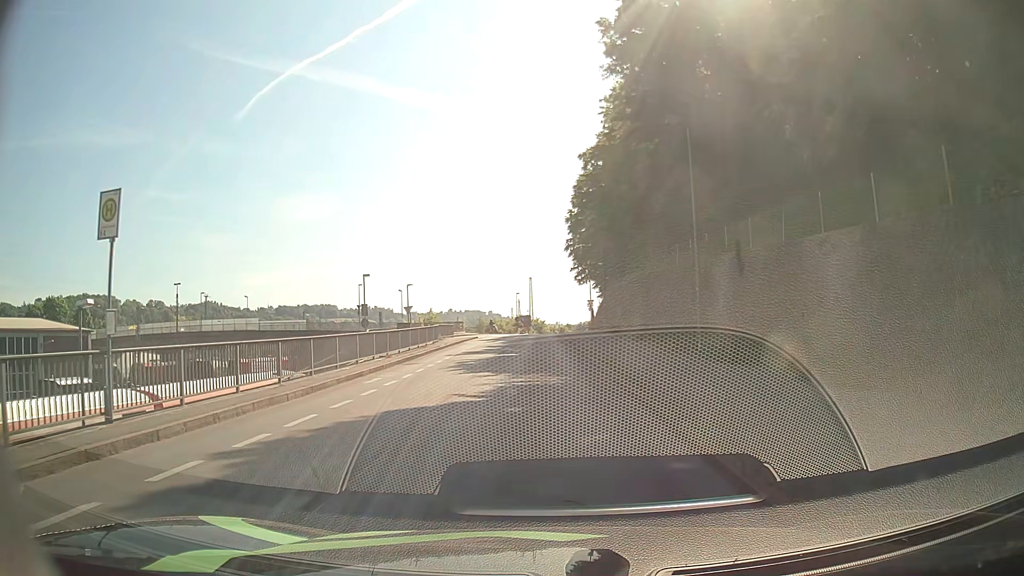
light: Day
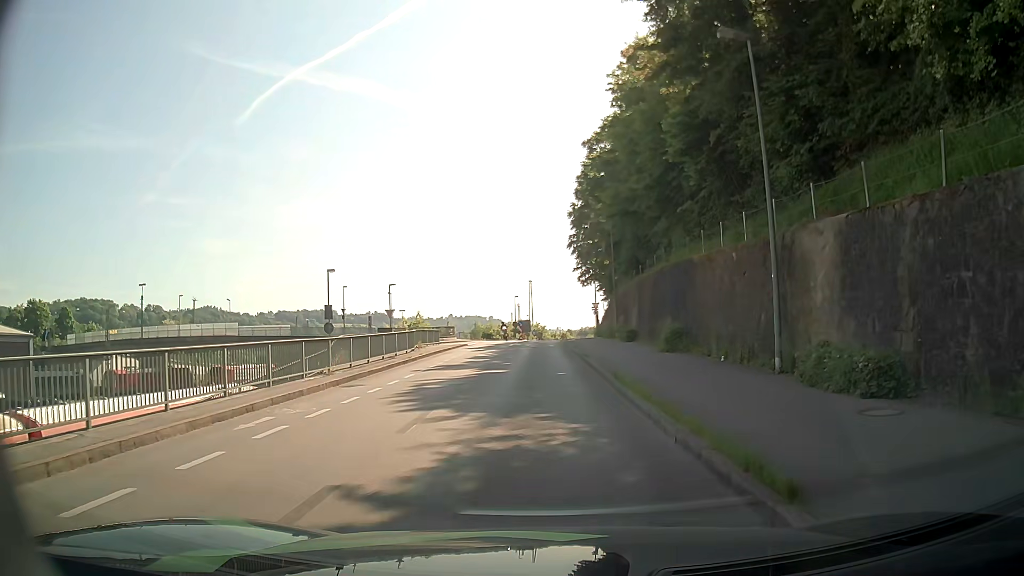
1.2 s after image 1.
(-0.1, +7.4) m; -1°
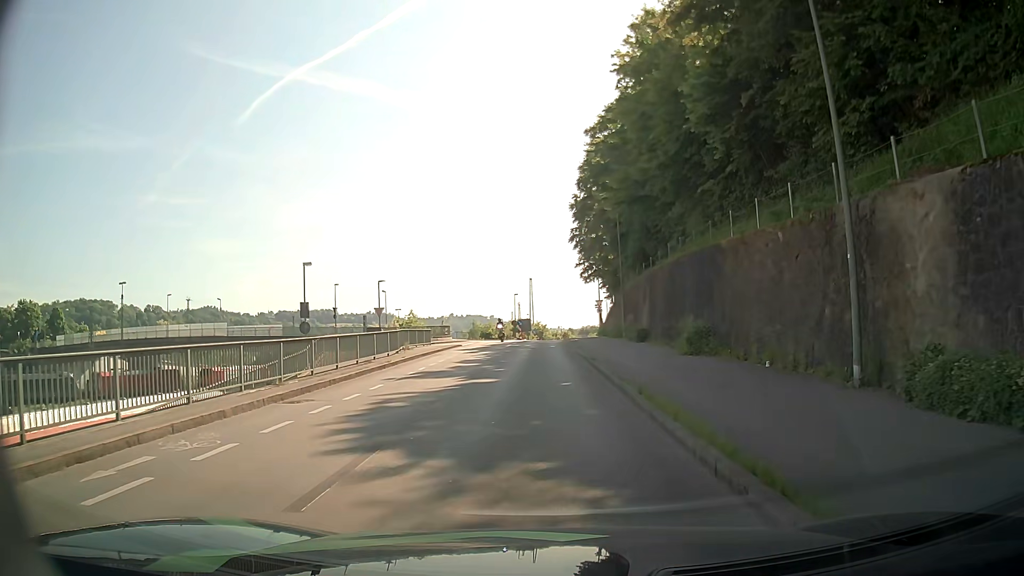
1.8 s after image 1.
(0.0, +3.8) m; 0°
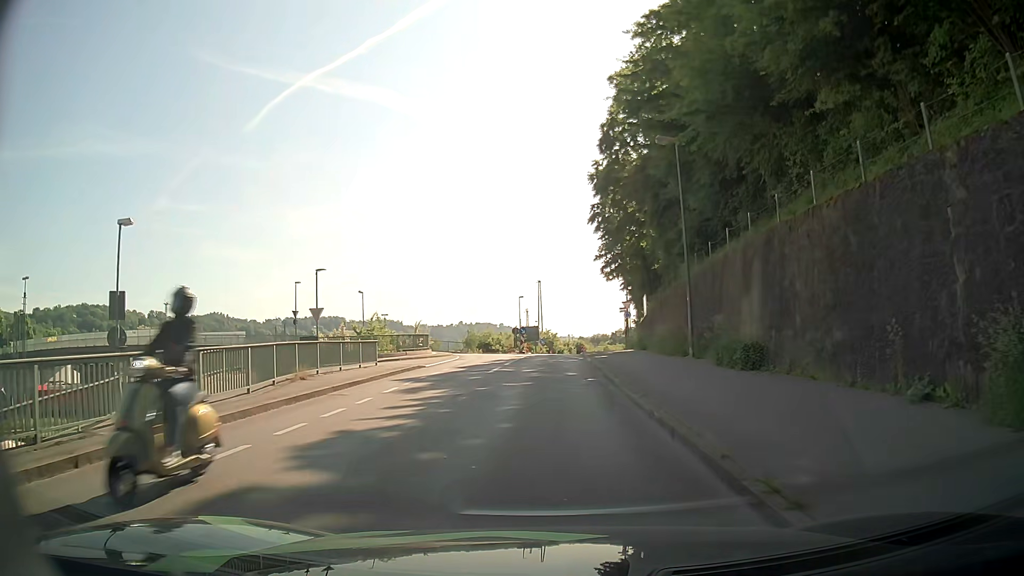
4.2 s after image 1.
(-0.4, +16.2) m; -2°
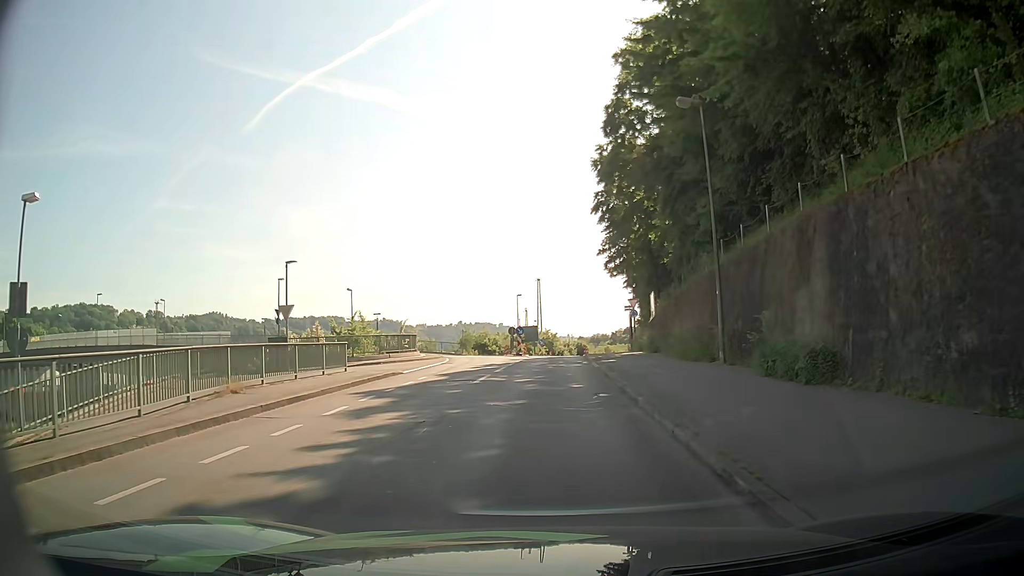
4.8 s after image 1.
(0.0, +4.2) m; 0°
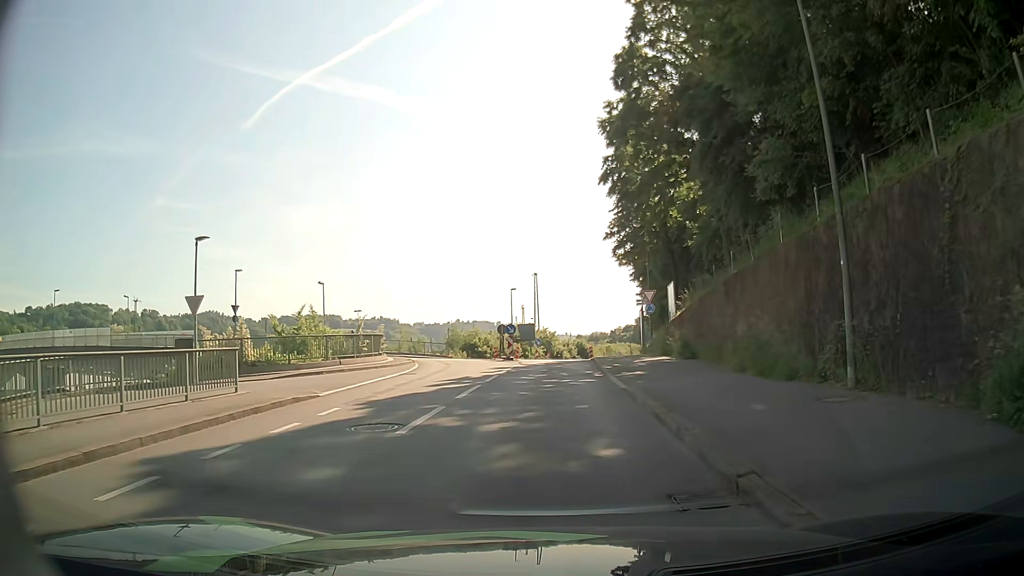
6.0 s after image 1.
(0.0, +8.5) m; 0°
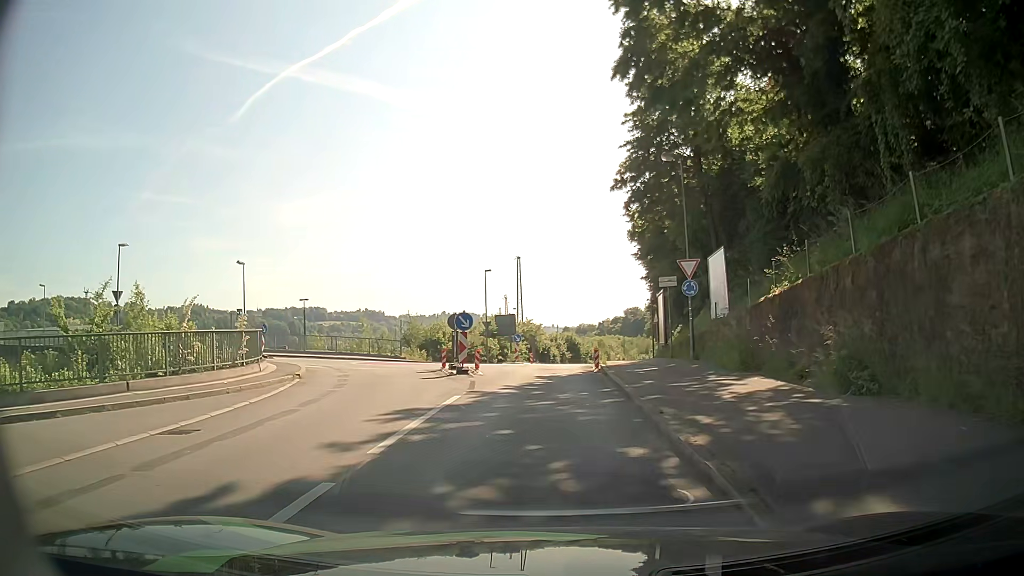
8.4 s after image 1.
(+0.2, +14.5) m; 0°
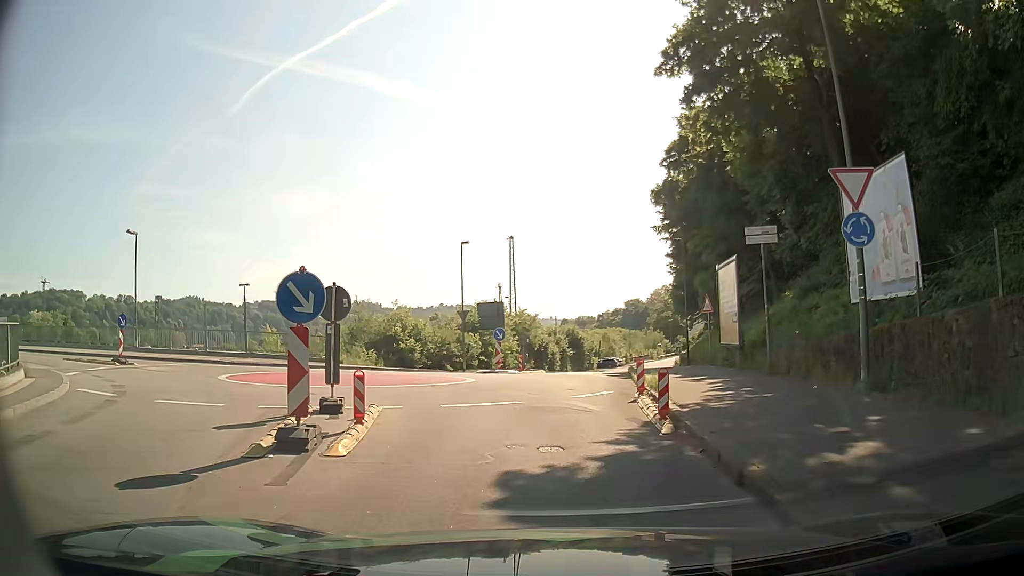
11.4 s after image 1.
(+0.3, +14.1) m; 0°
